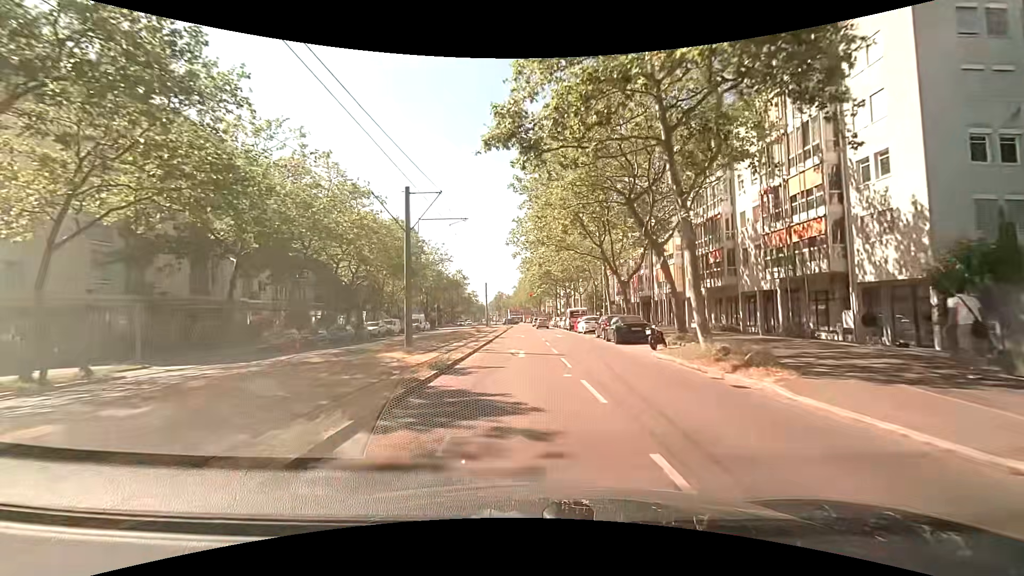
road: tertiary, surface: asphalt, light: Day
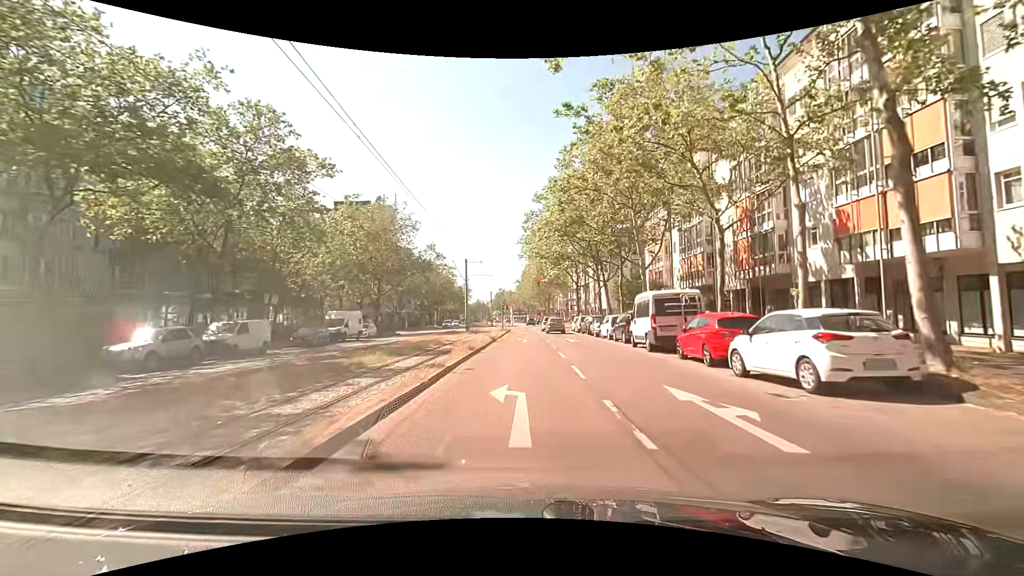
(-0.3, +32.2) m; 0°
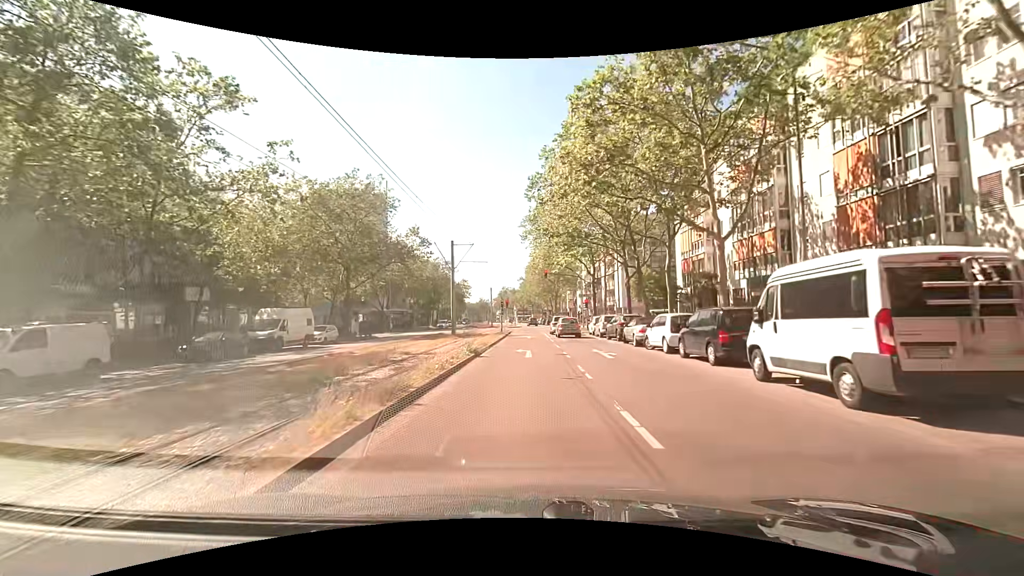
(-0.2, +11.8) m; -2°
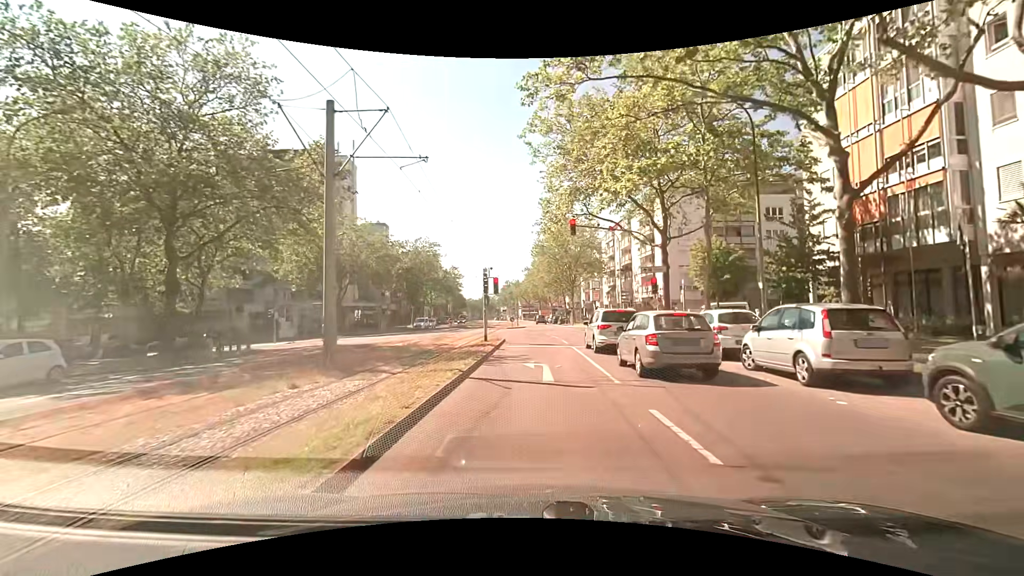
(+0.2, +24.4) m; 0°
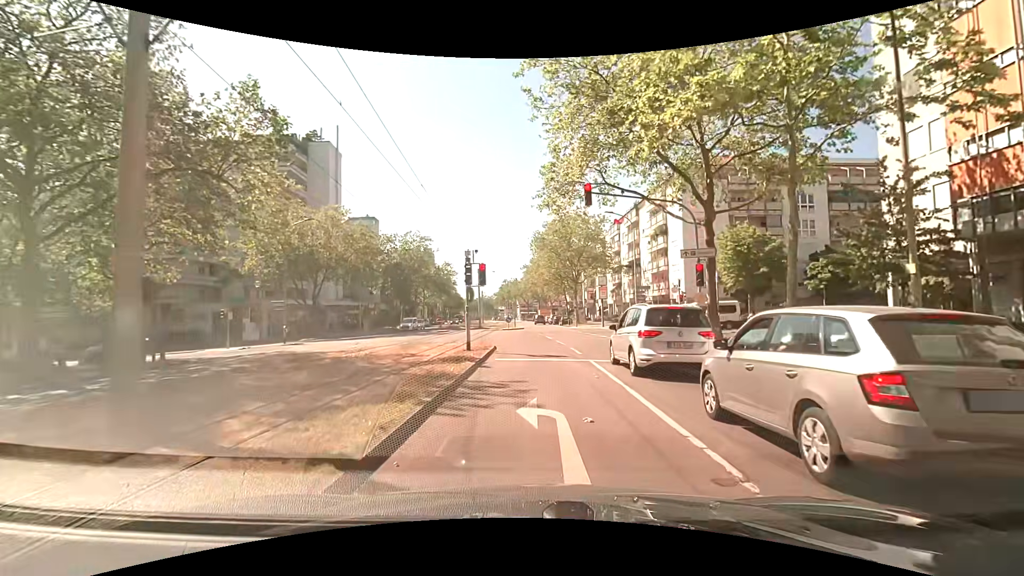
(0.0, +6.6) m; +1°
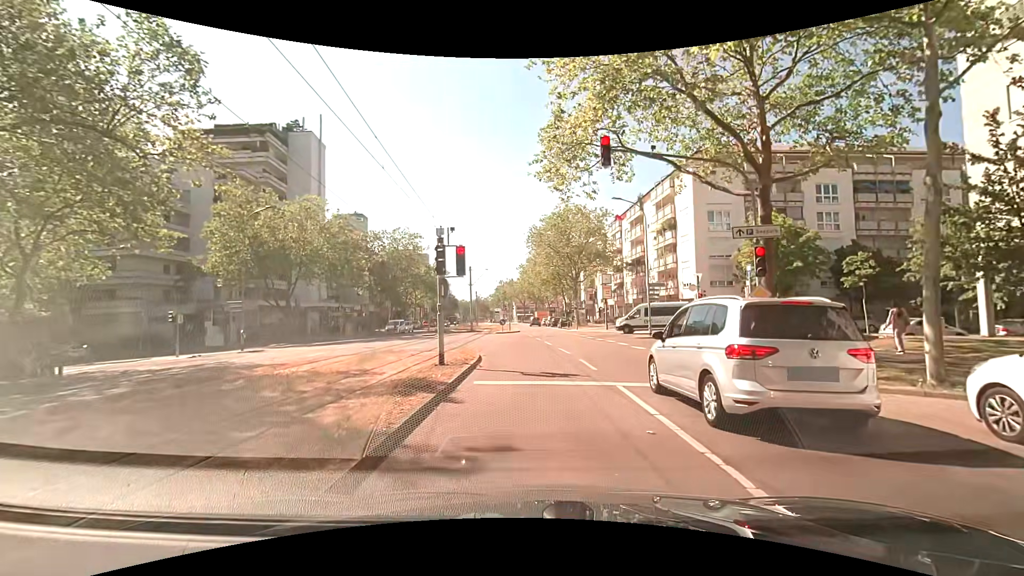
(0.0, +4.9) m; 0°
